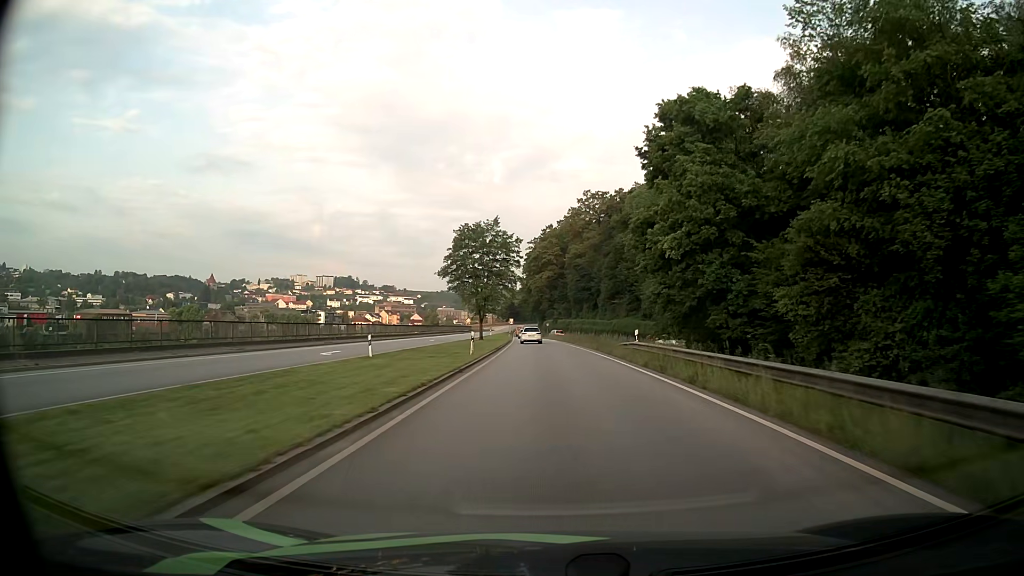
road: primary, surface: asphalt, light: Day
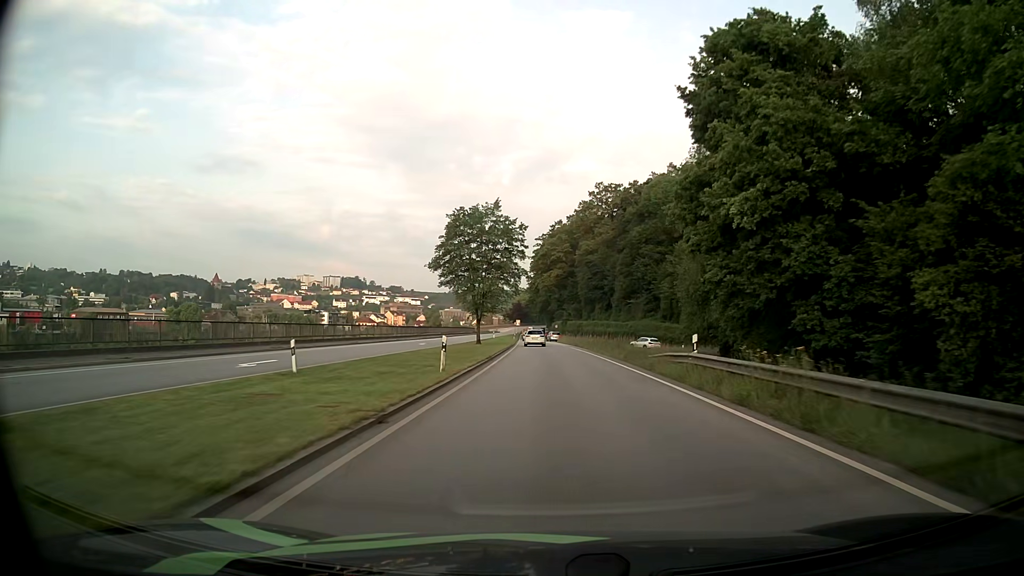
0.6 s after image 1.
(0.0, +10.2) m; -1°
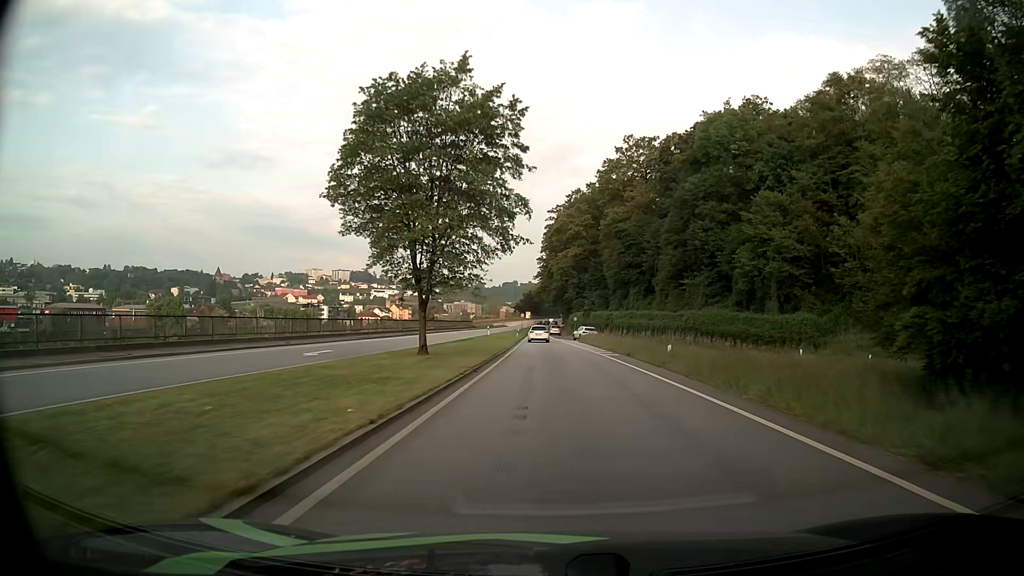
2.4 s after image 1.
(-0.4, +30.6) m; -1°
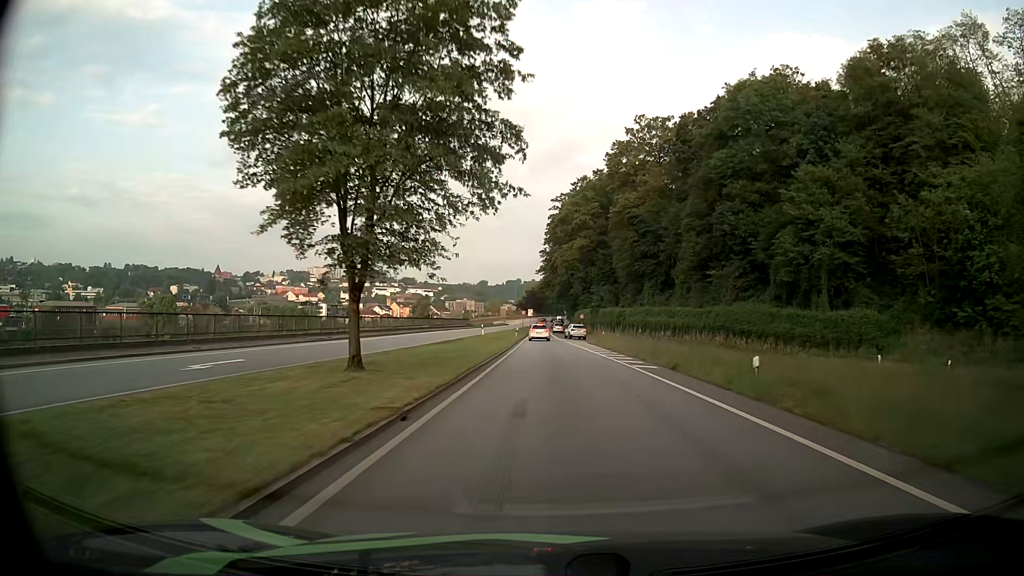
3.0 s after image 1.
(0.0, +10.0) m; 0°
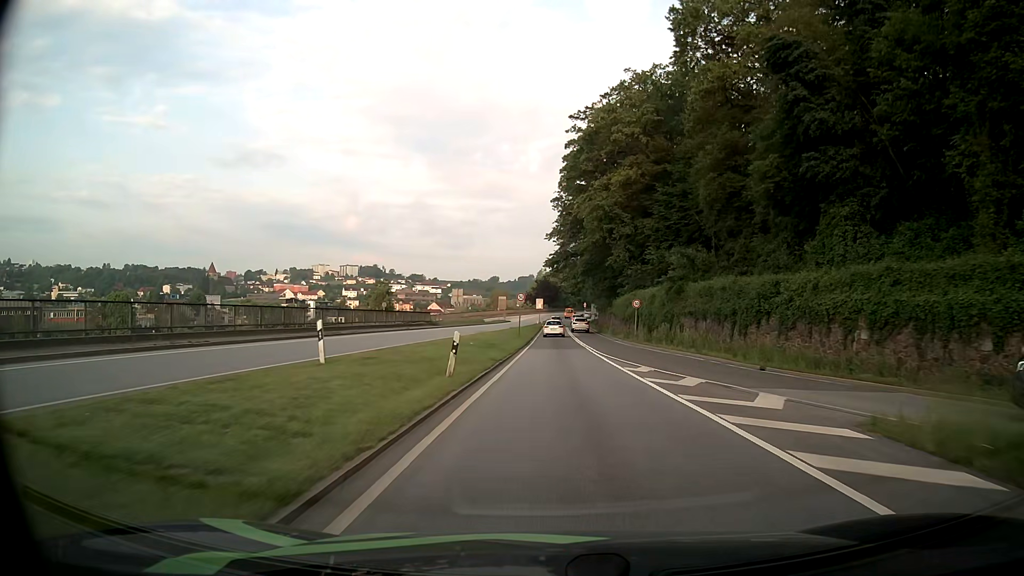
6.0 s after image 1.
(-0.4, +47.1) m; -1°
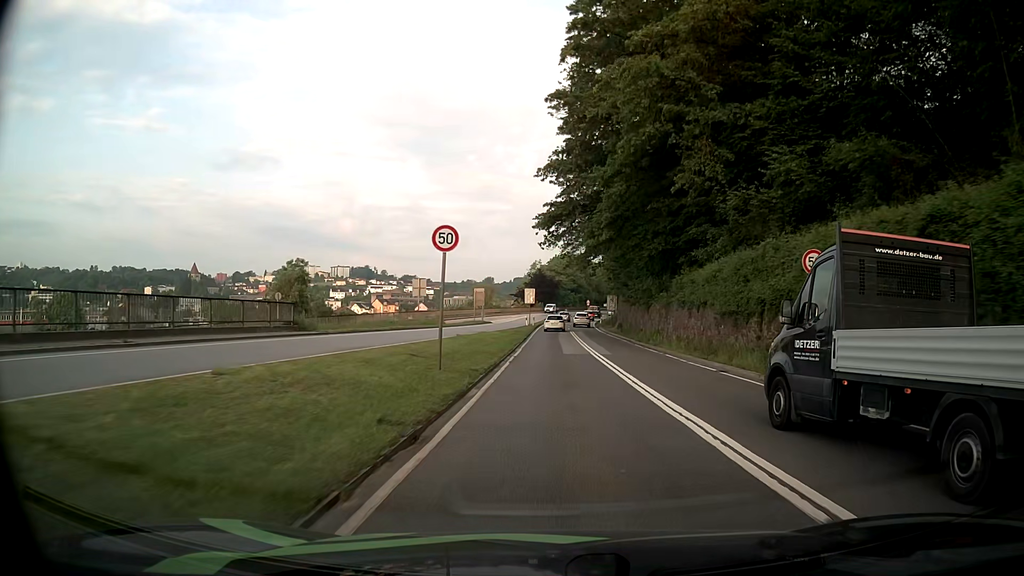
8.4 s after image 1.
(+0.1, +33.5) m; 0°
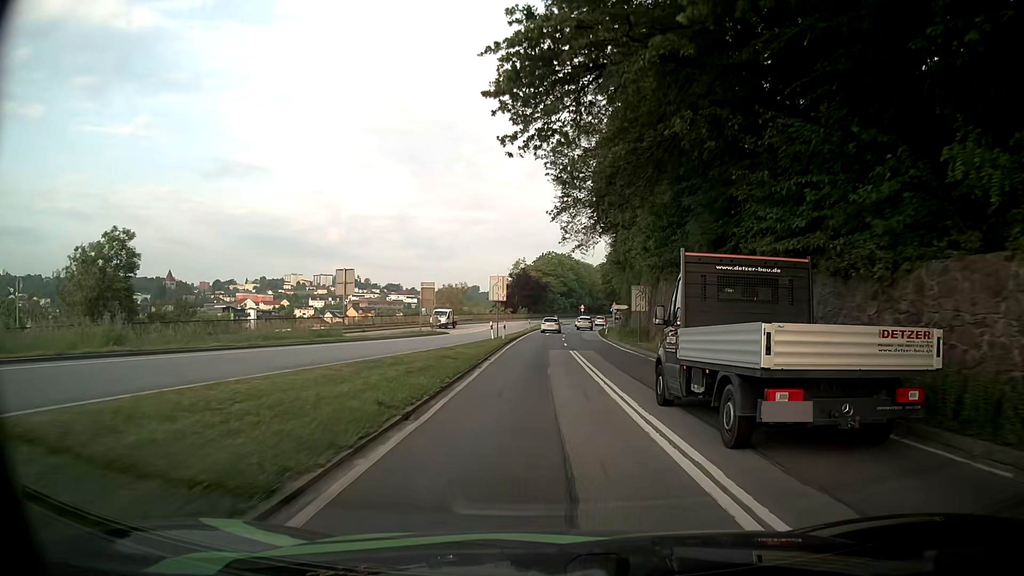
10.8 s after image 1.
(+0.2, +29.1) m; +1°
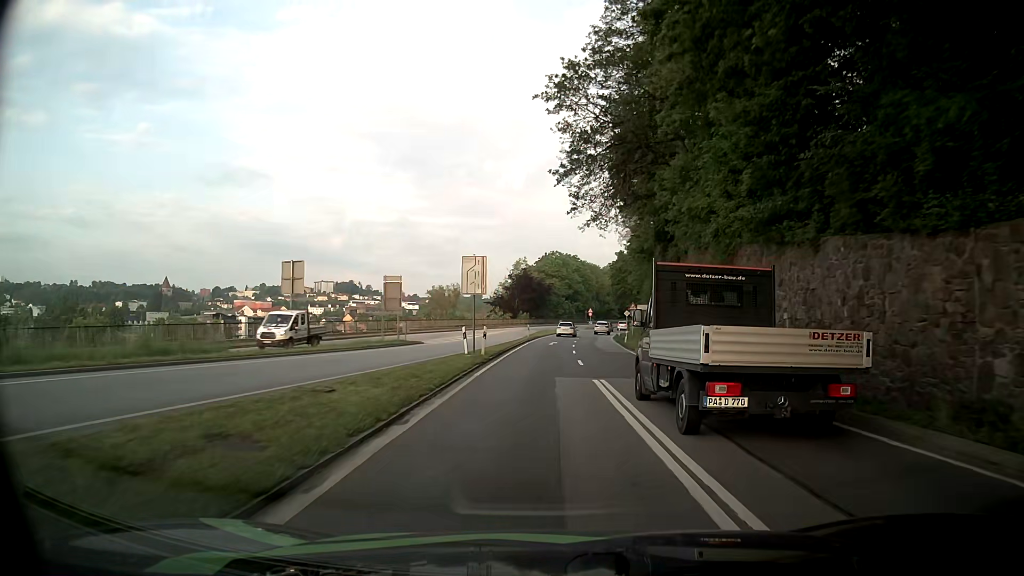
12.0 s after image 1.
(0.0, +14.5) m; 0°
(0, +10) (0, +20) (0, +30) (0, +40) (0, +50) (+1, +60) (+2, +70) (+3, +80) (+4, +90) (+6, +100) m
